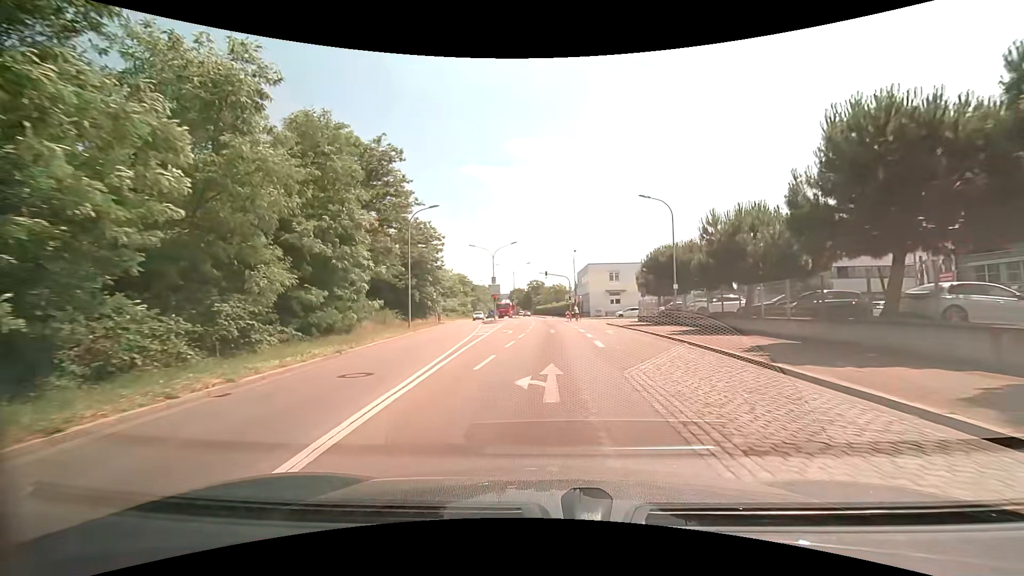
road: secondary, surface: asphalt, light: Day
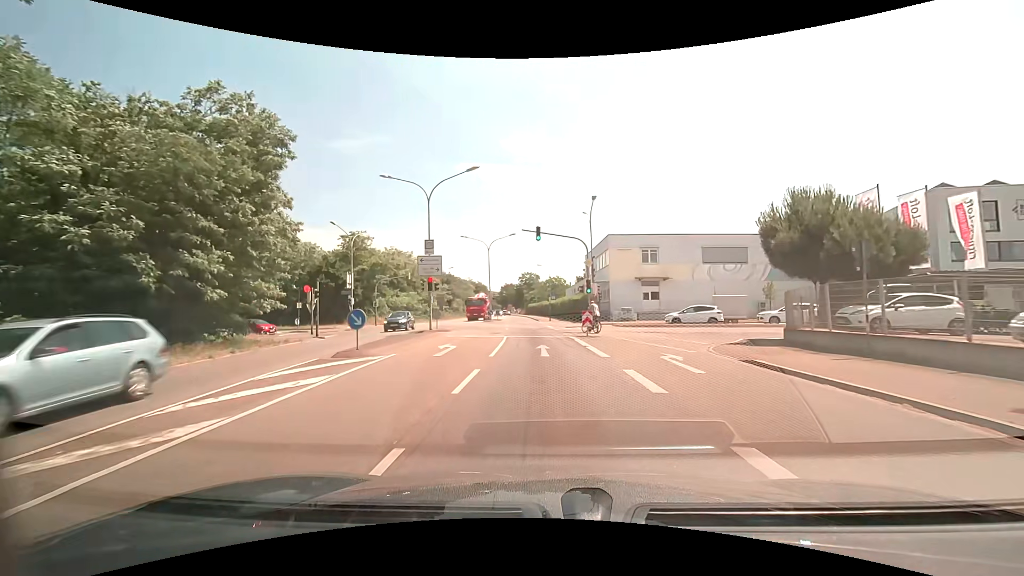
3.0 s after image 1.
(+0.3, +33.3) m; +1°
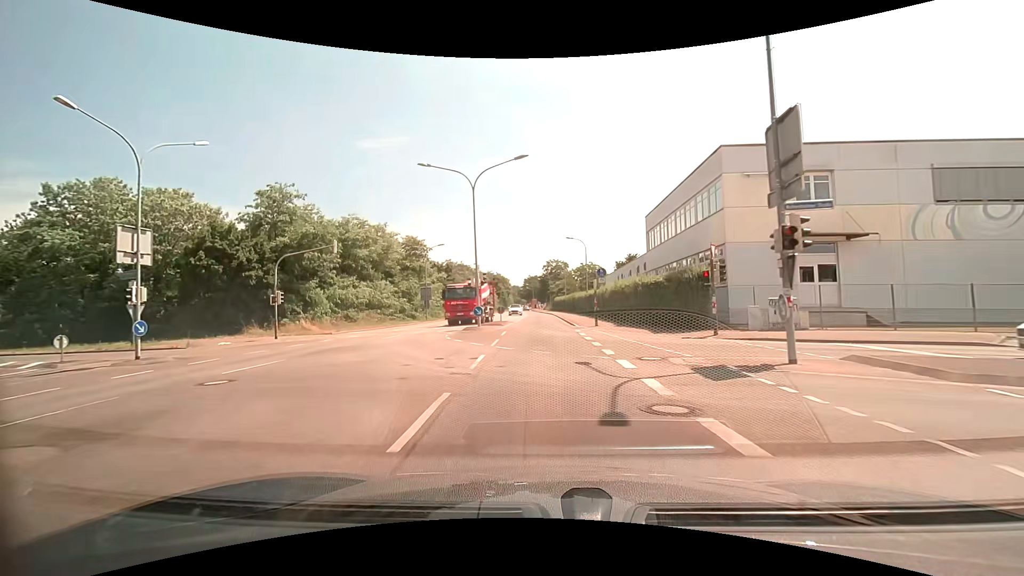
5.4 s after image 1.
(-0.5, +28.2) m; -3°
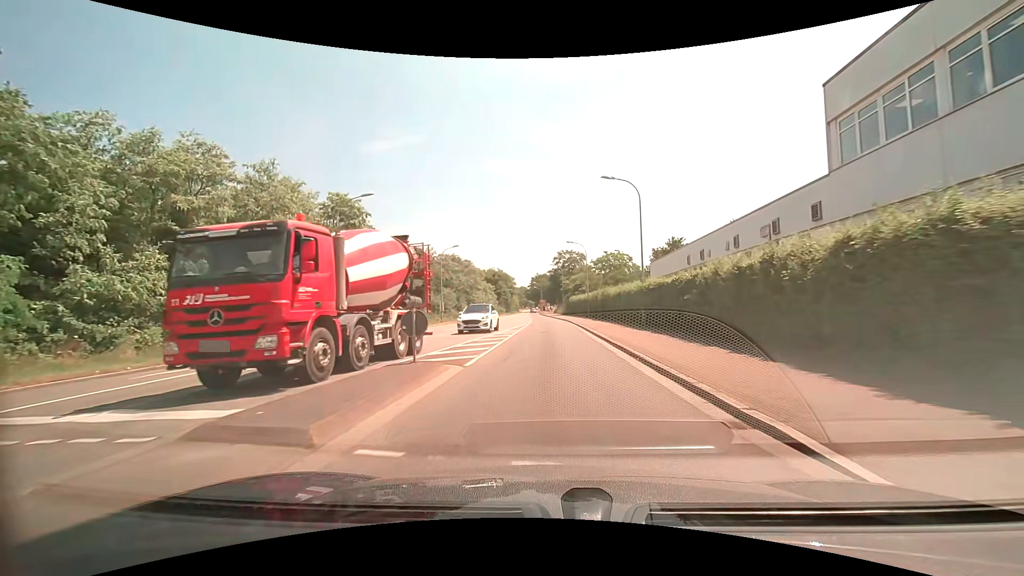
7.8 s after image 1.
(-0.5, +28.0) m; -1°
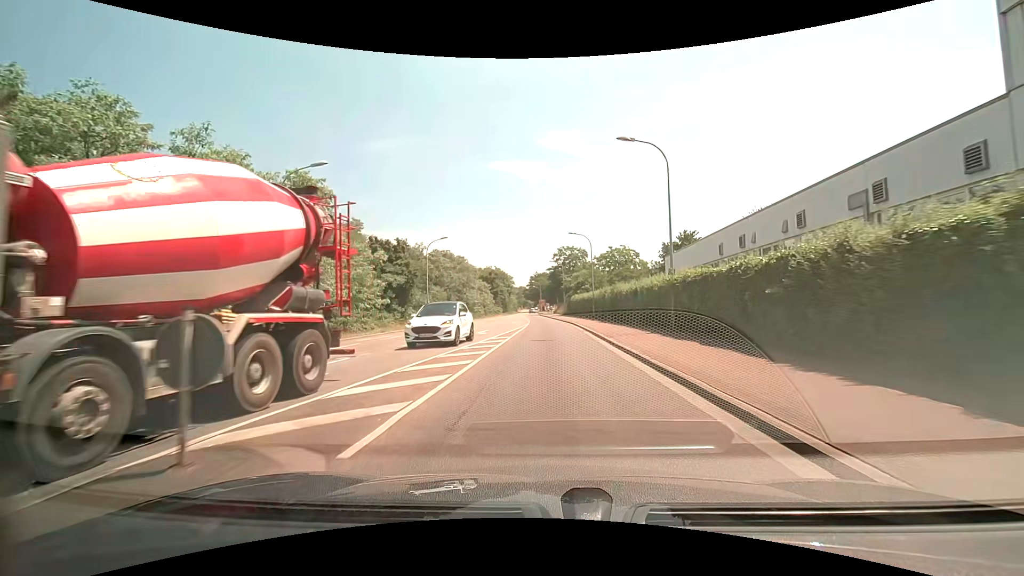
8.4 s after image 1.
(0.0, +6.9) m; 0°
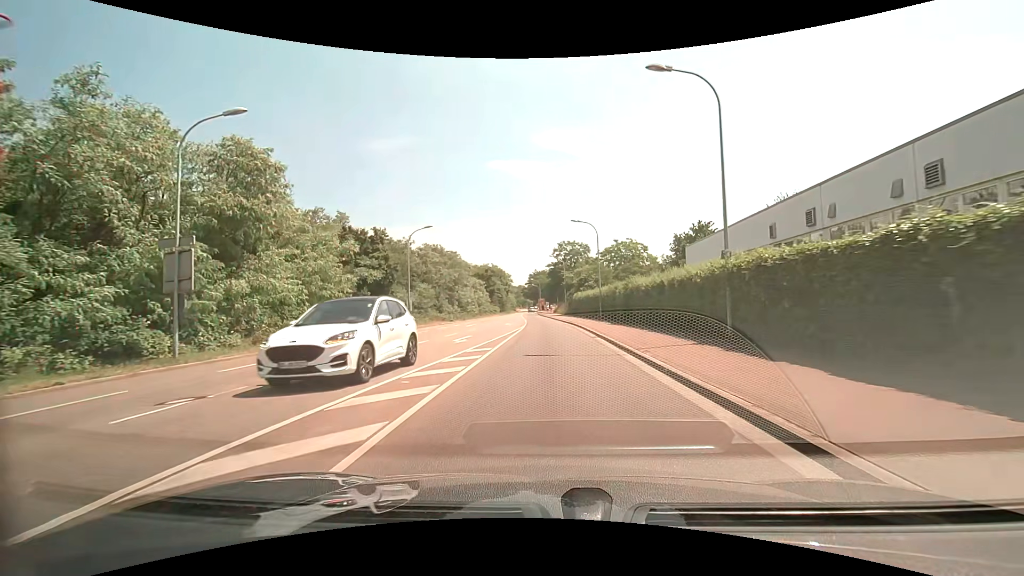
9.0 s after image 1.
(0.0, +7.0) m; 0°
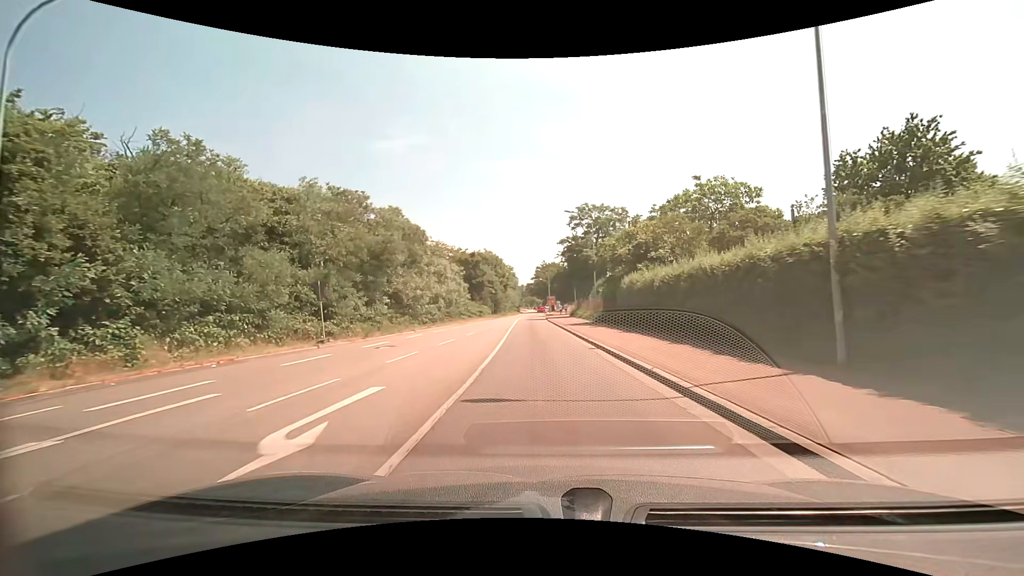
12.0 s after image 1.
(-0.1, +35.7) m; -1°
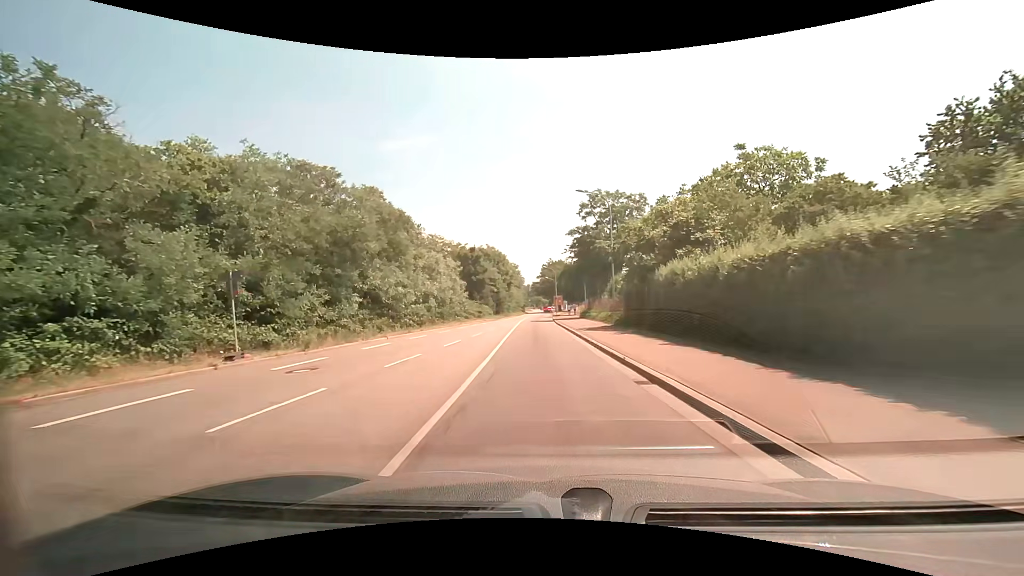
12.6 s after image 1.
(-0.1, +7.2) m; -1°
(0, +10) (0, +20) (-1, +30) (-1, +40) (-1, +50) (-1, +60) (-1, +70) (-1, +80) (-1, +90) (-1, +100) m
